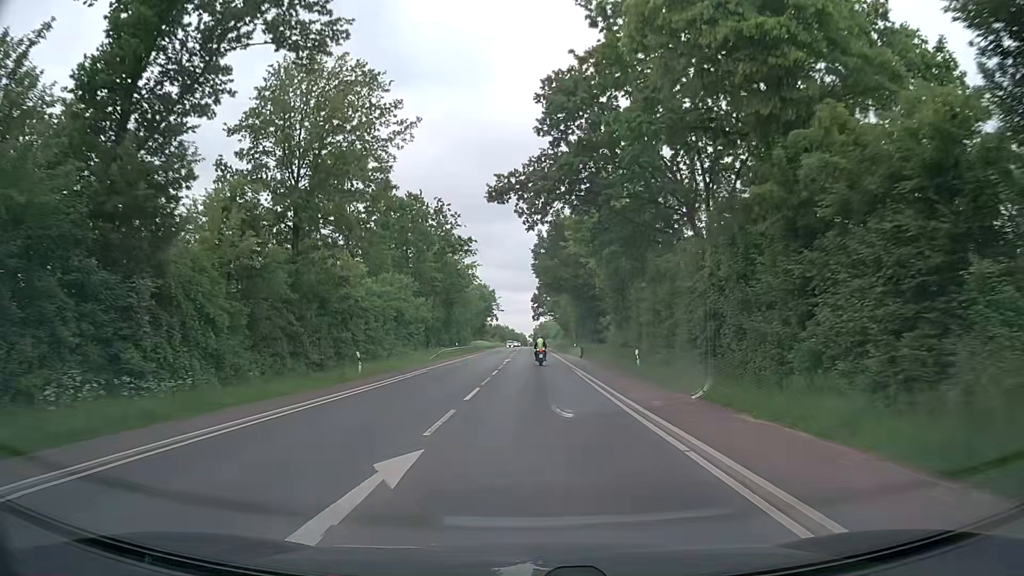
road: secondary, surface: asphalt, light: Day
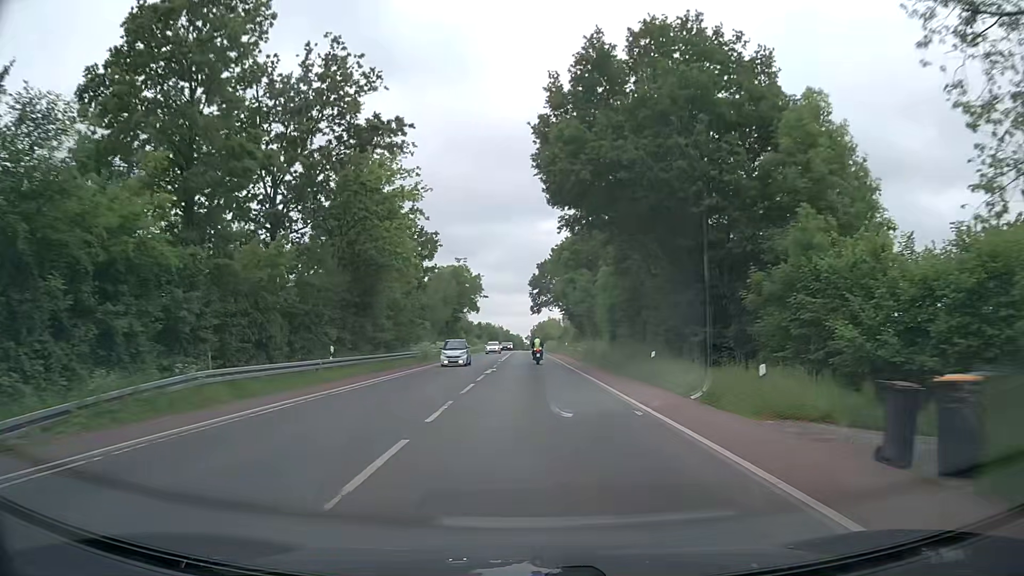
(-0.2, +47.6) m; 0°
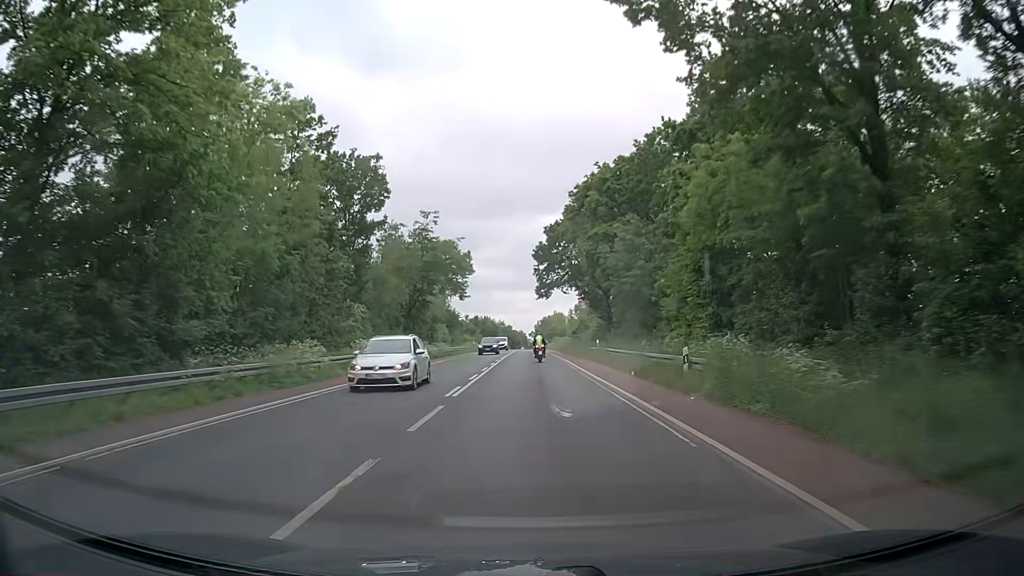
(-0.1, +31.6) m; 0°
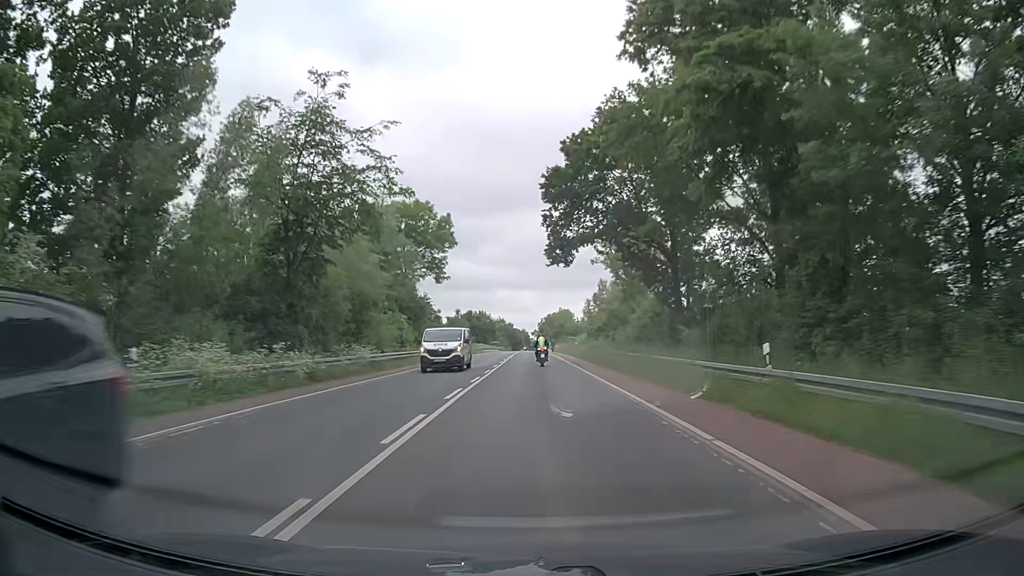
(-0.4, +32.2) m; -1°
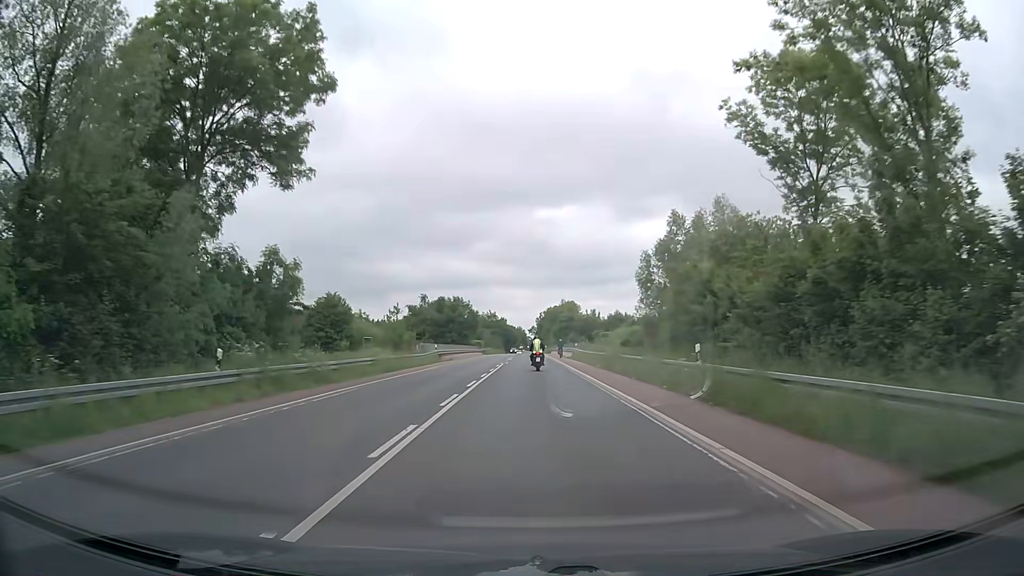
(0.0, +50.8) m; 0°
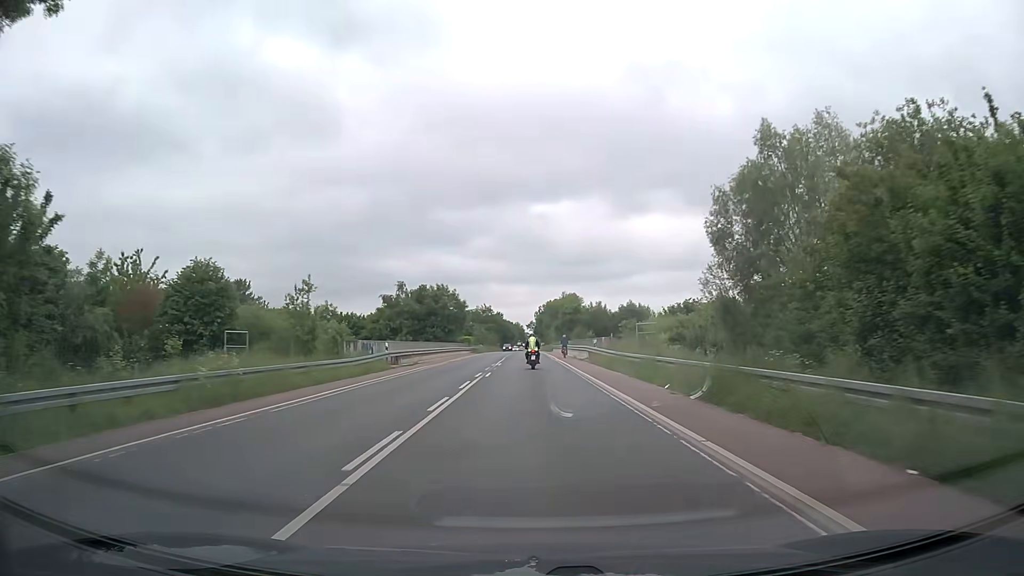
(+0.1, +19.6) m; +1°
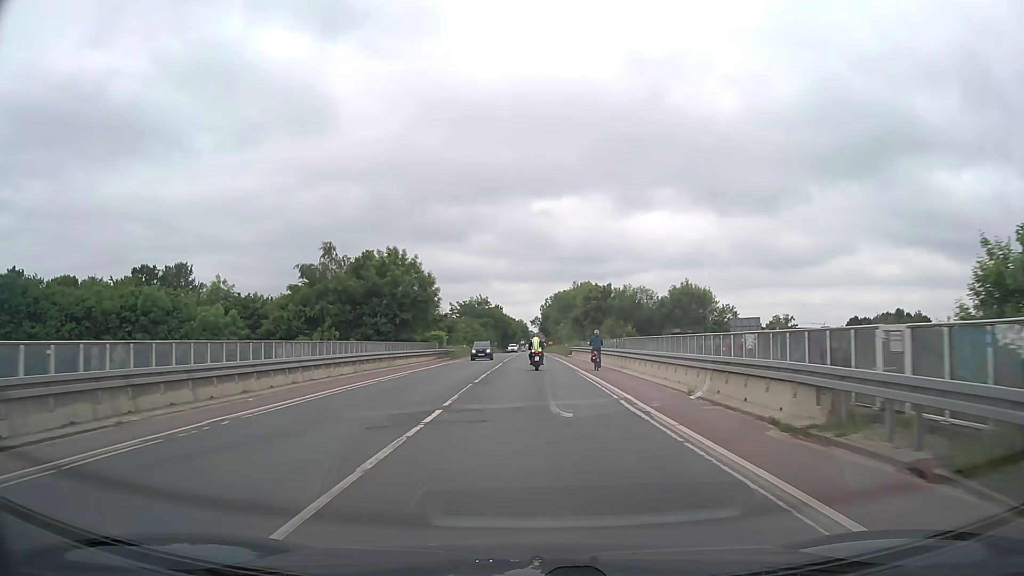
(-0.3, +38.5) m; -1°
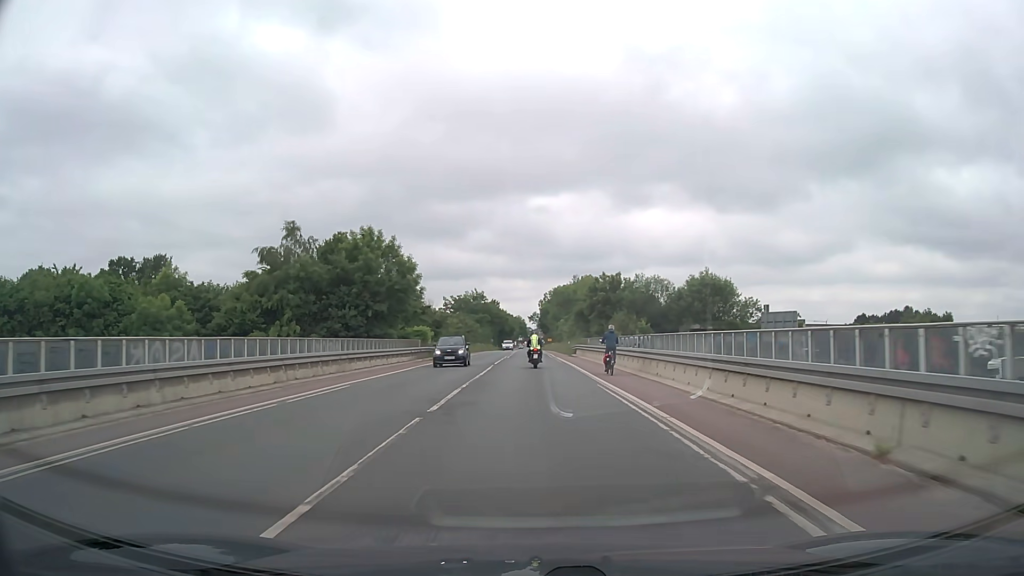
(0.0, +9.5) m; 0°
(0, +10) (0, +20) (0, +30) (0, +40) (0, +50) (0, +60) (0, +70) (0, +80) (0, +90) (0, +100) m
